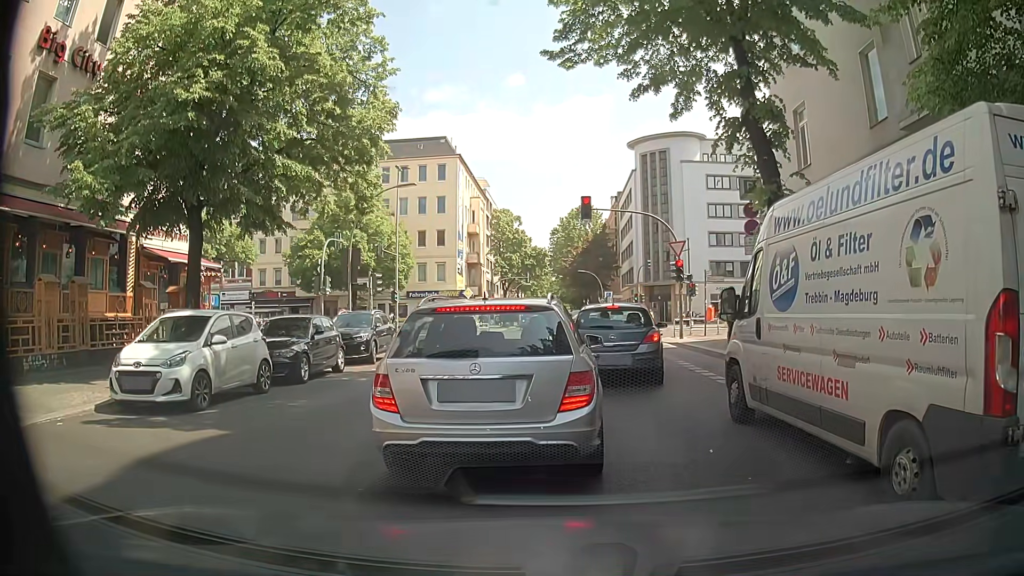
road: residential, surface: asphalt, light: Day
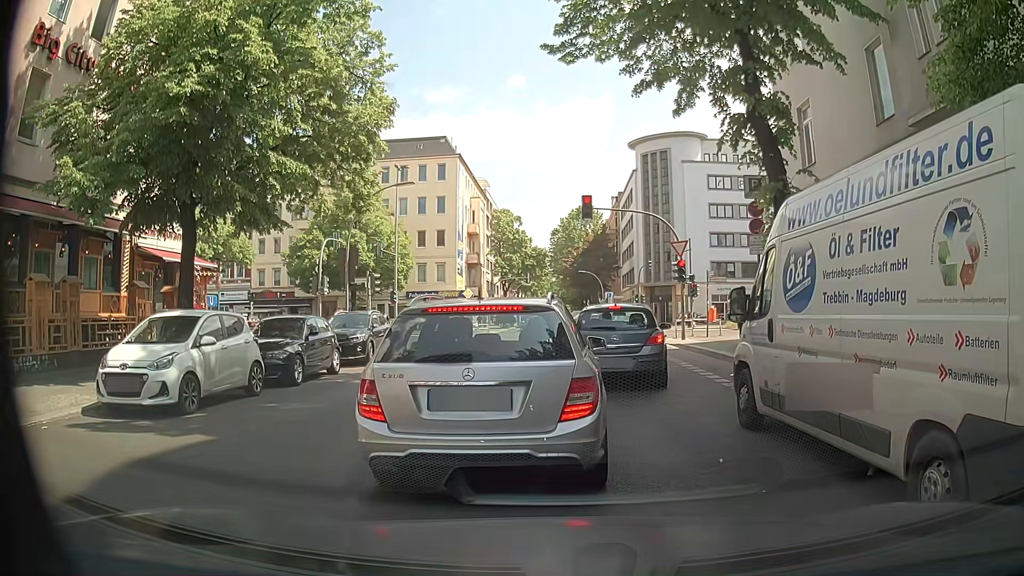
(0.0, +0.3) m; 0°
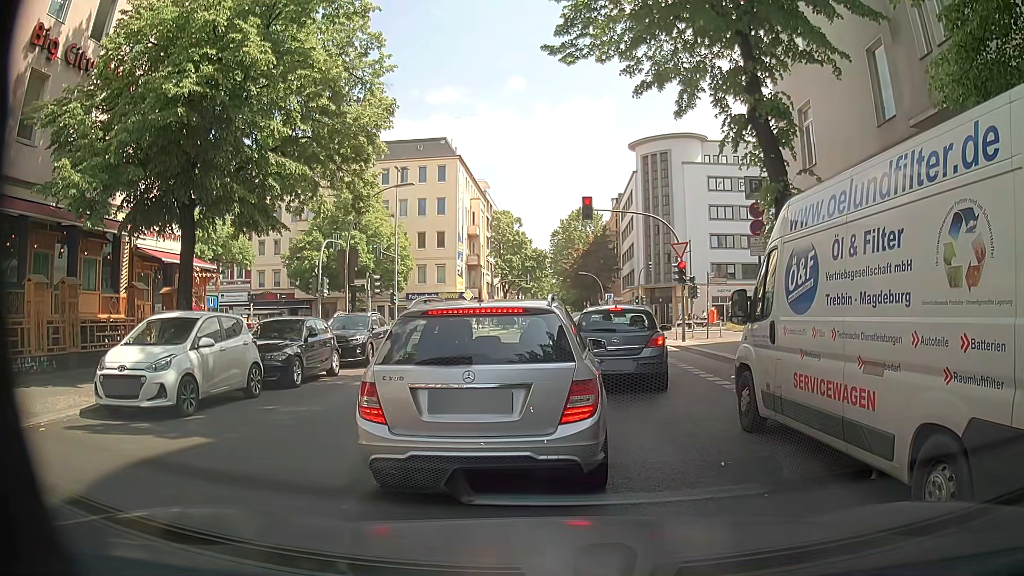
(0.0, +0.1) m; 0°
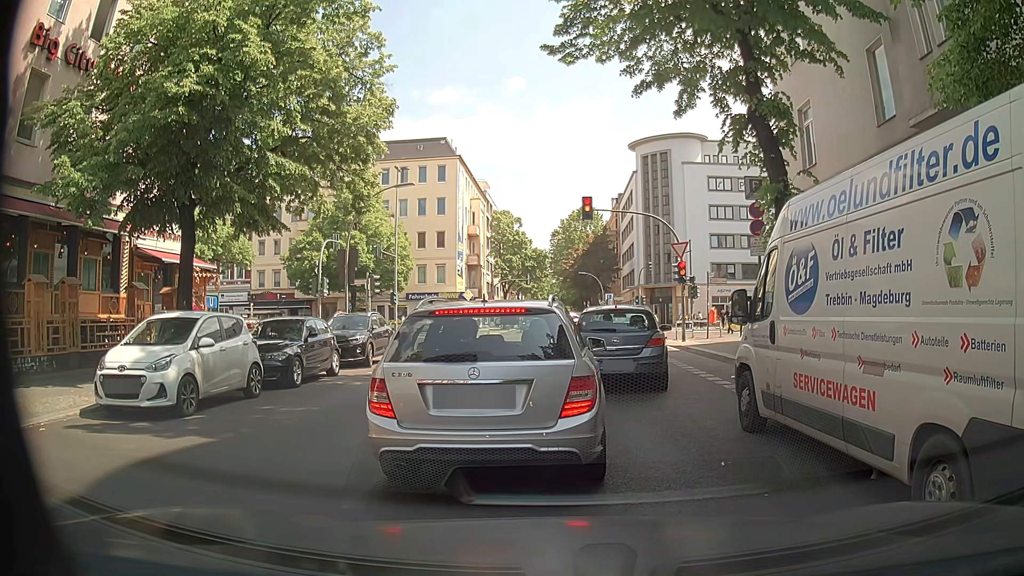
(0.0, 0.0) m; 0°
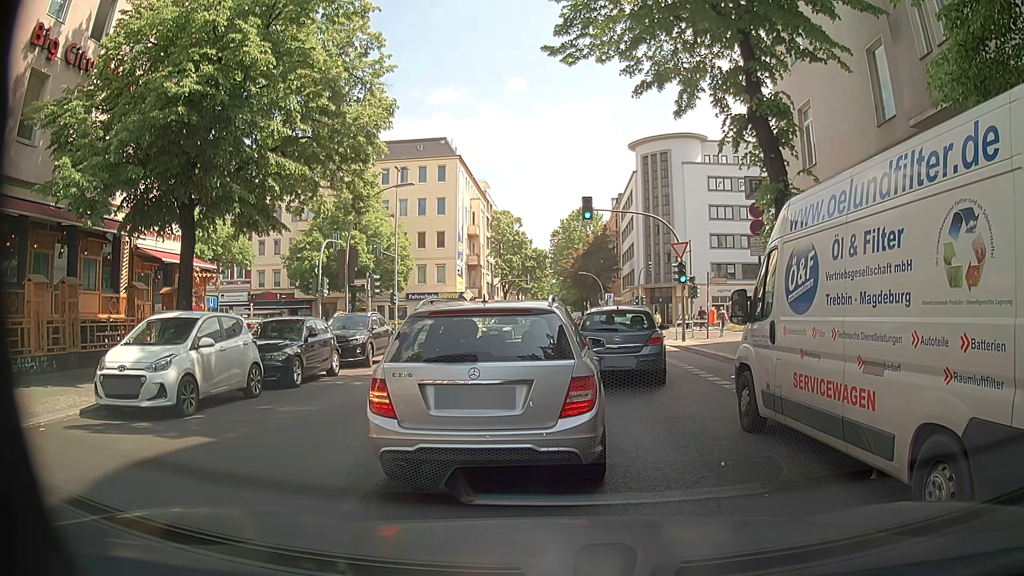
(0.0, 0.0) m; 0°
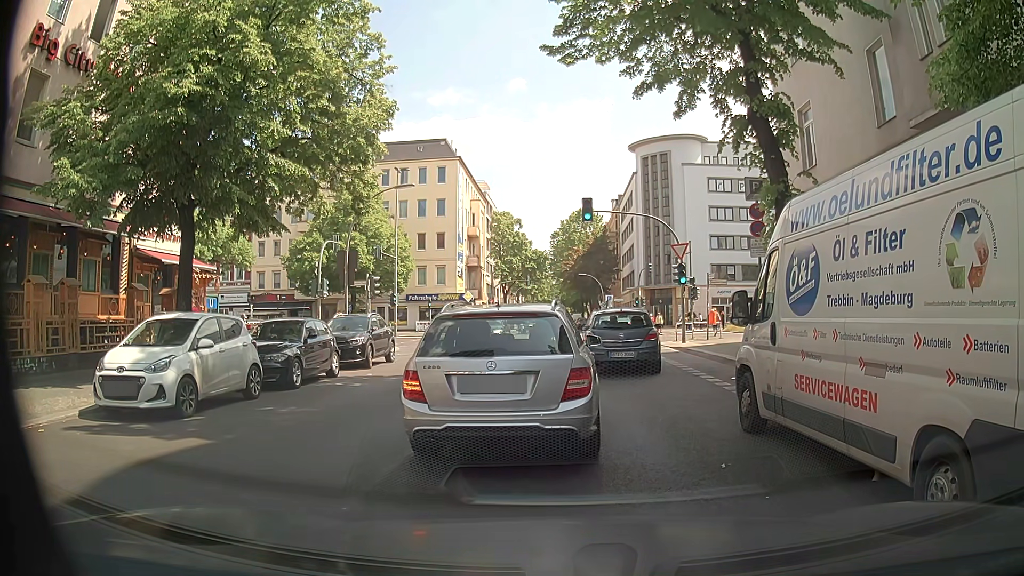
(0.0, 0.0) m; 0°
